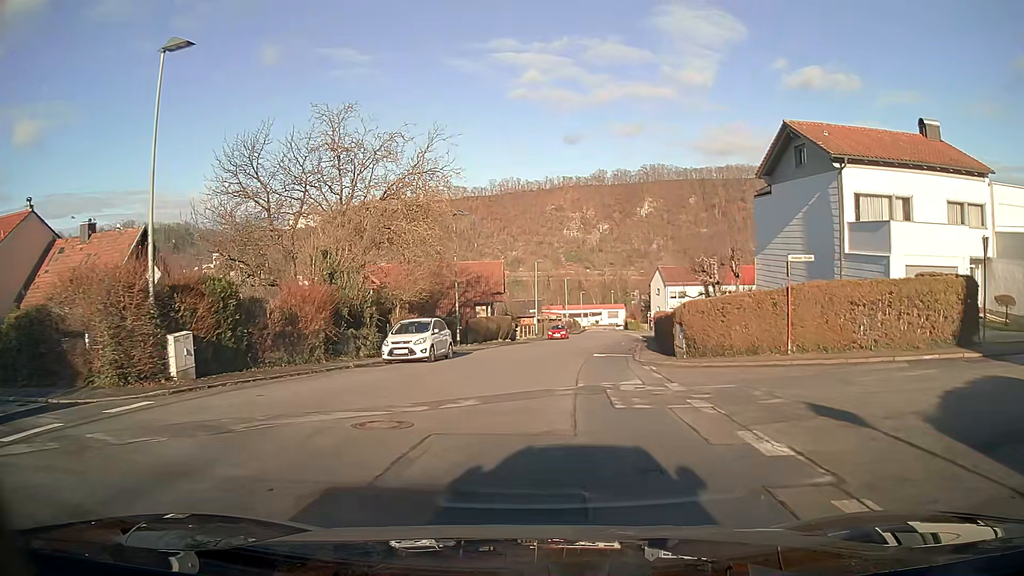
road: residential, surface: asphalt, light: Day
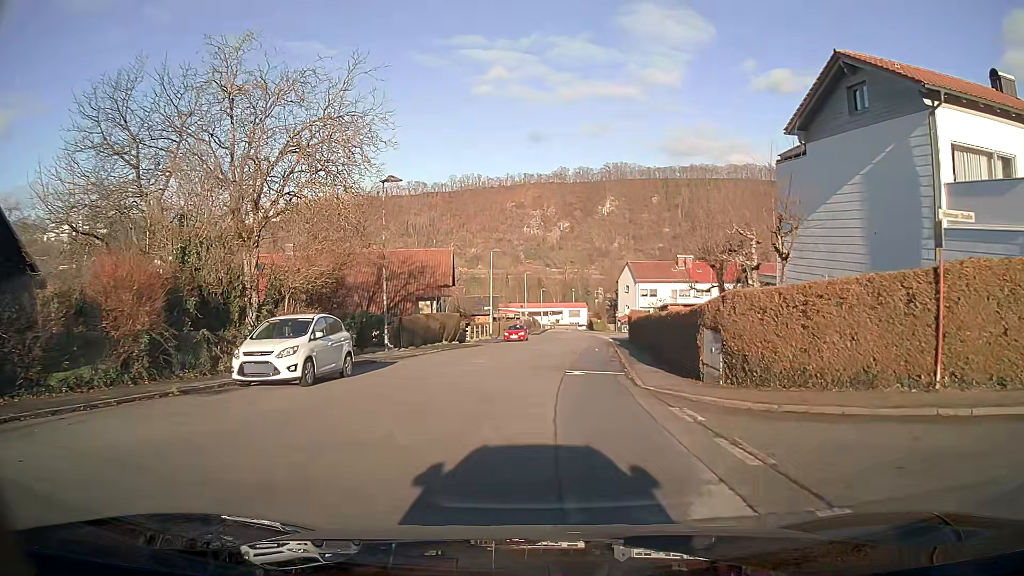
(+0.3, +9.3) m; +3°
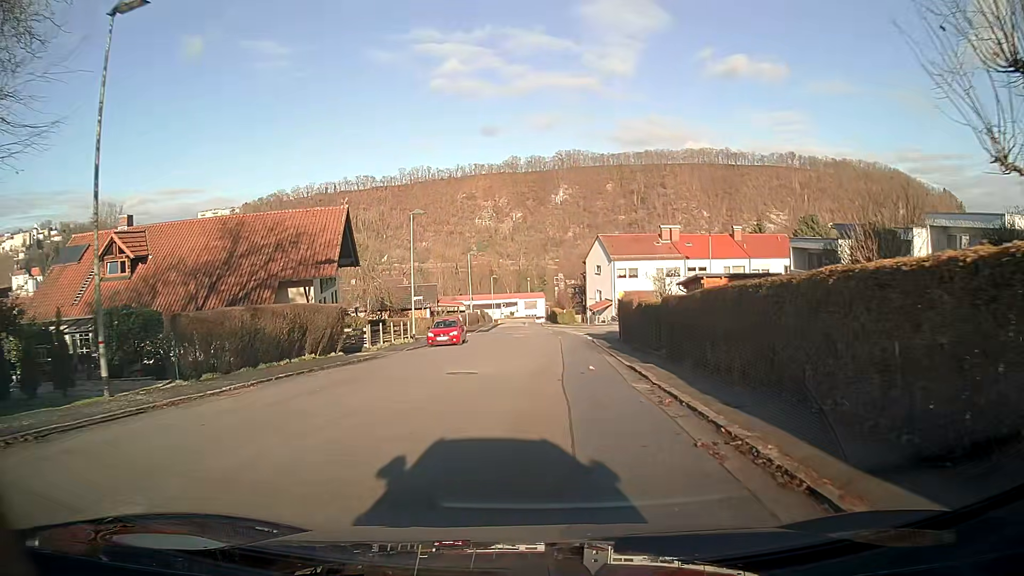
(+0.6, +19.4) m; +4°
(0, +10) (0, +20) (+1, +30) (+1, +40) (0, +50) (-1, +60) (-1, +70) (-2, +80) (-2, +90) (-2, +100) m
